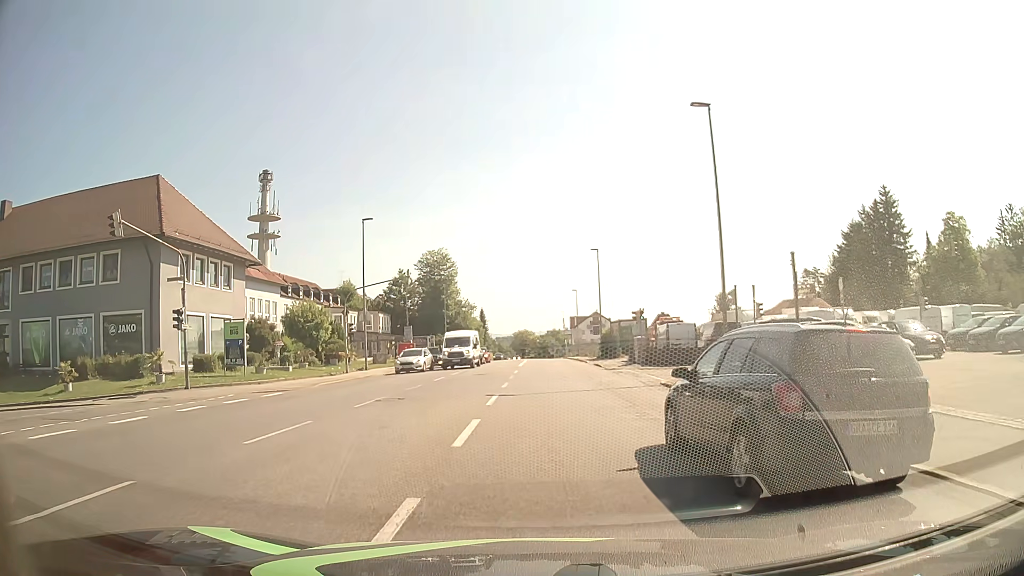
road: tertiary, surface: asphalt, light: Day
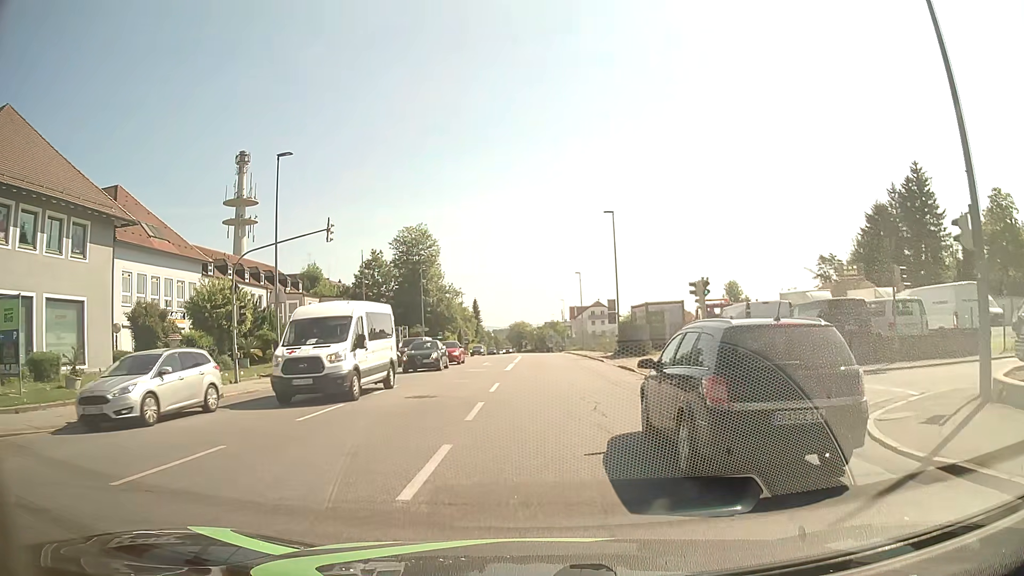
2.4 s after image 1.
(+0.1, +15.5) m; 0°
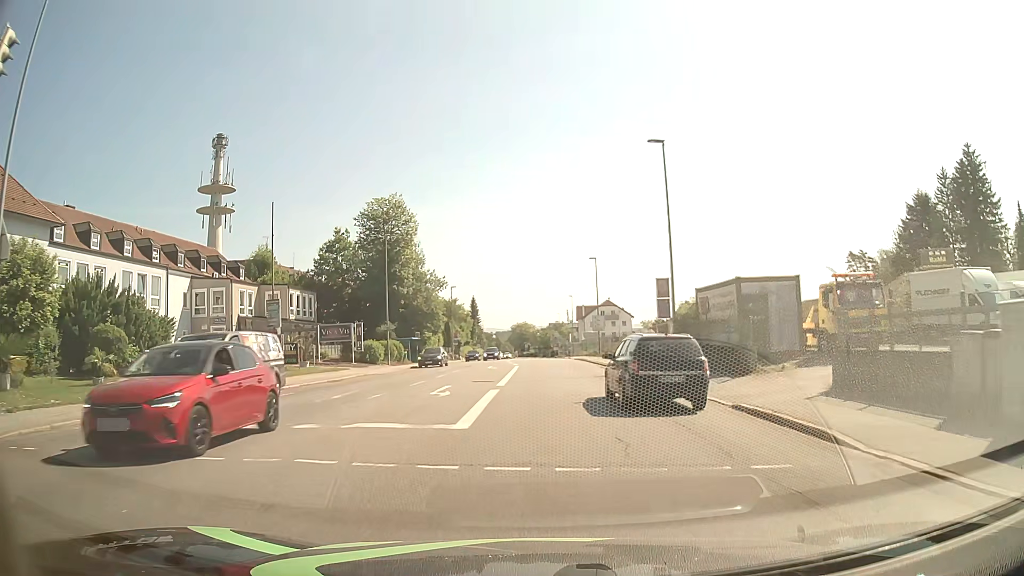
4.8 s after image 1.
(0.0, +19.0) m; 0°
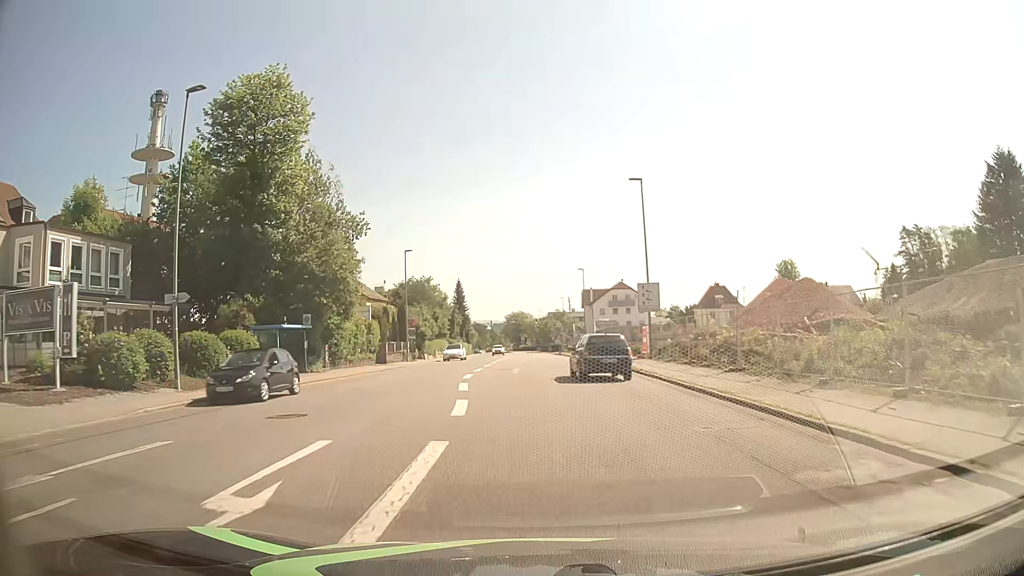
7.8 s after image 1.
(-0.2, +32.6) m; 0°
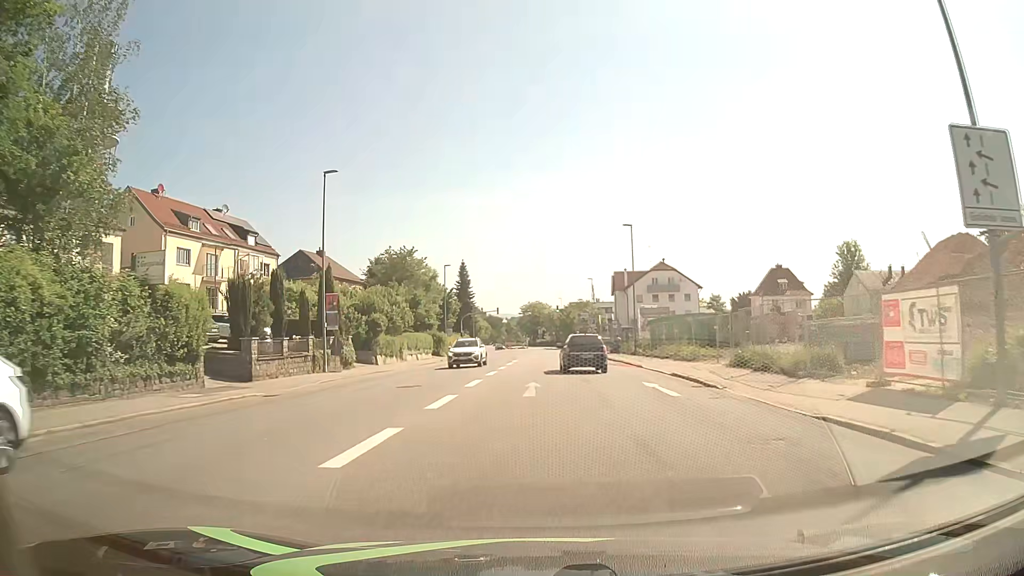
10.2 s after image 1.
(-0.3, +29.1) m; -2°
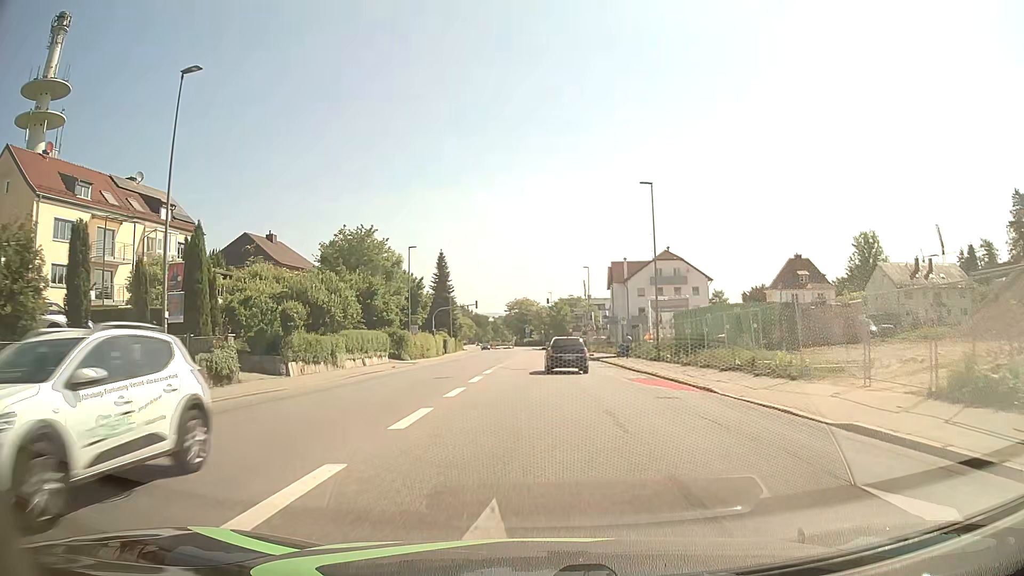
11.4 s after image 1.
(+0.2, +14.7) m; +1°
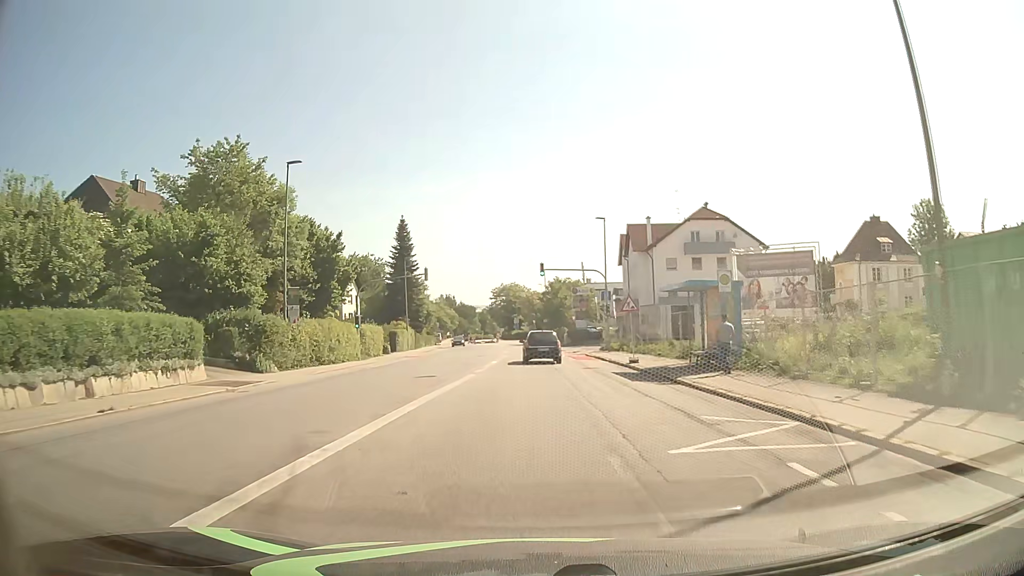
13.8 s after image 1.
(+0.3, +29.0) m; +1°
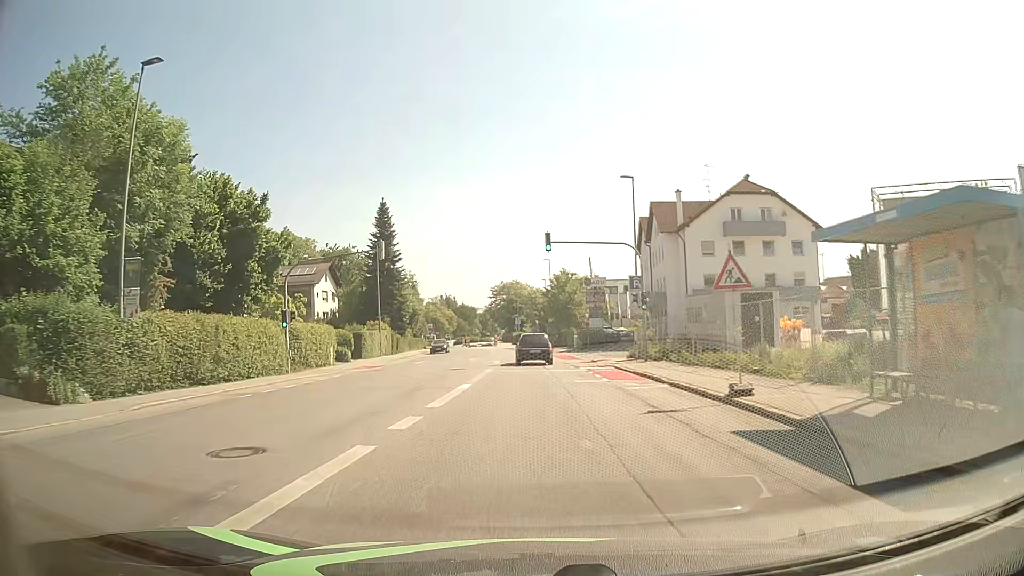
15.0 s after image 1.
(0.0, +14.4) m; 0°
(0, +10) (0, +20) (0, +30) (0, +40) (-1, +50) (-1, +60) (-2, +70) (-2, +80) (-3, +90) (-4, +100) m
